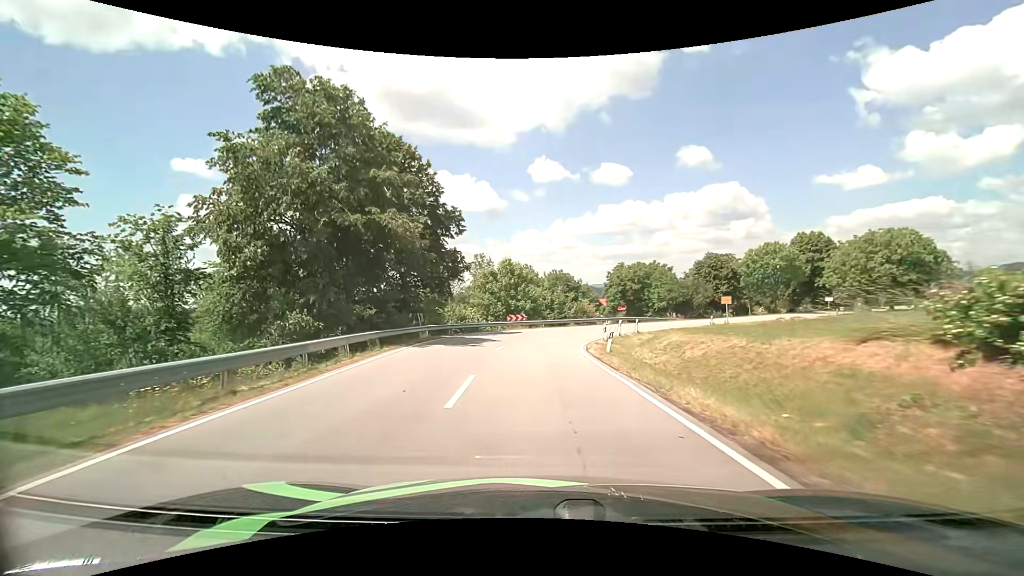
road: tertiary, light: Day
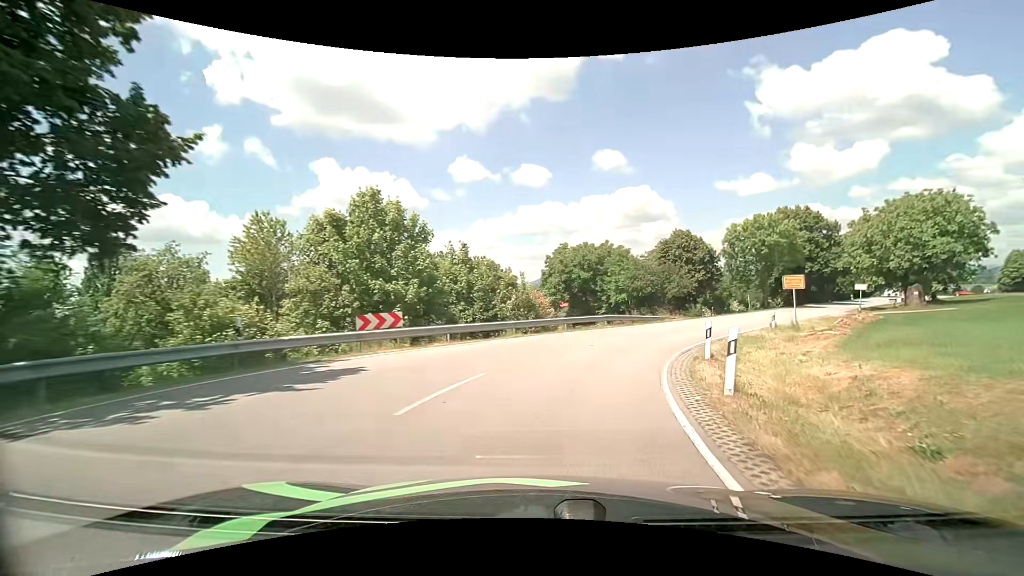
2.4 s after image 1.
(+0.2, +24.5) m; +8°
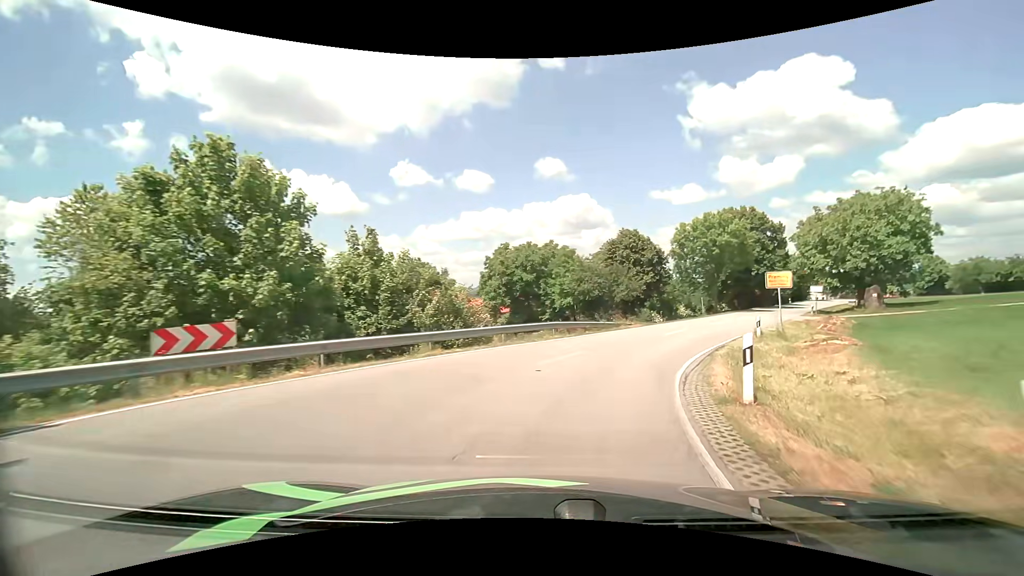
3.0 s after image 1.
(+0.3, +6.0) m; +6°
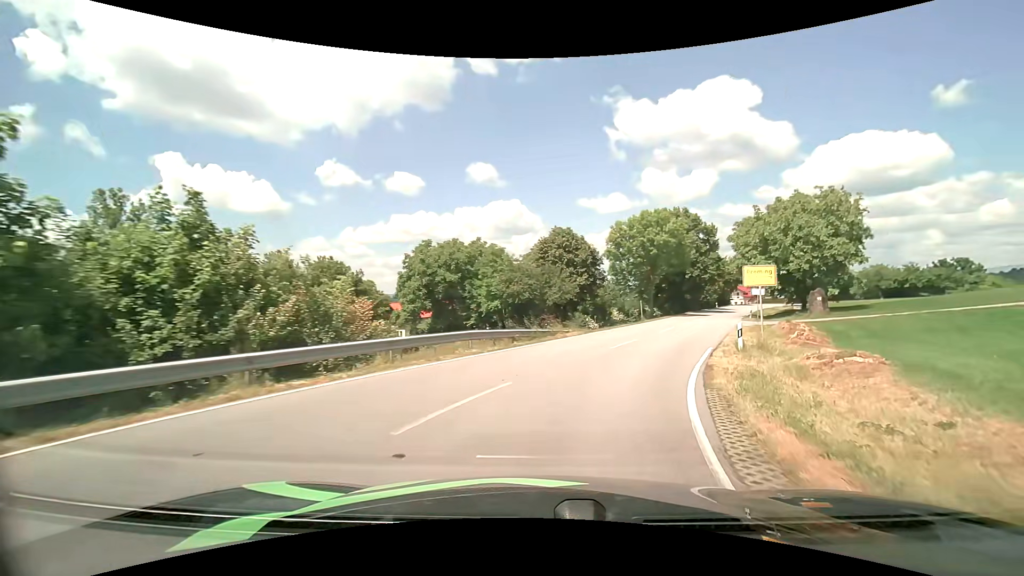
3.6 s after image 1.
(+0.4, +6.1) m; +8°
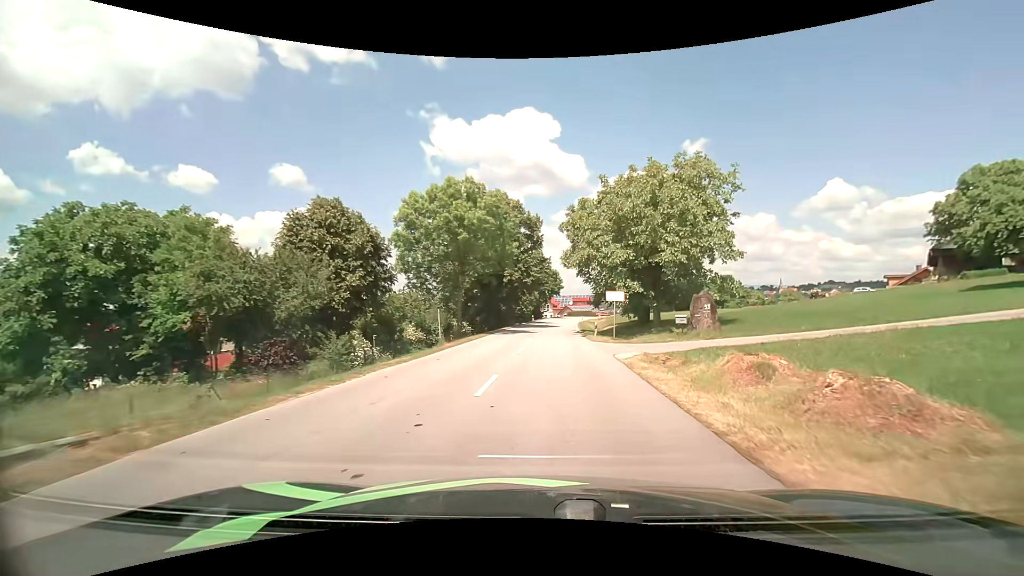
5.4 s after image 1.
(+3.9, +18.6) m; +21°
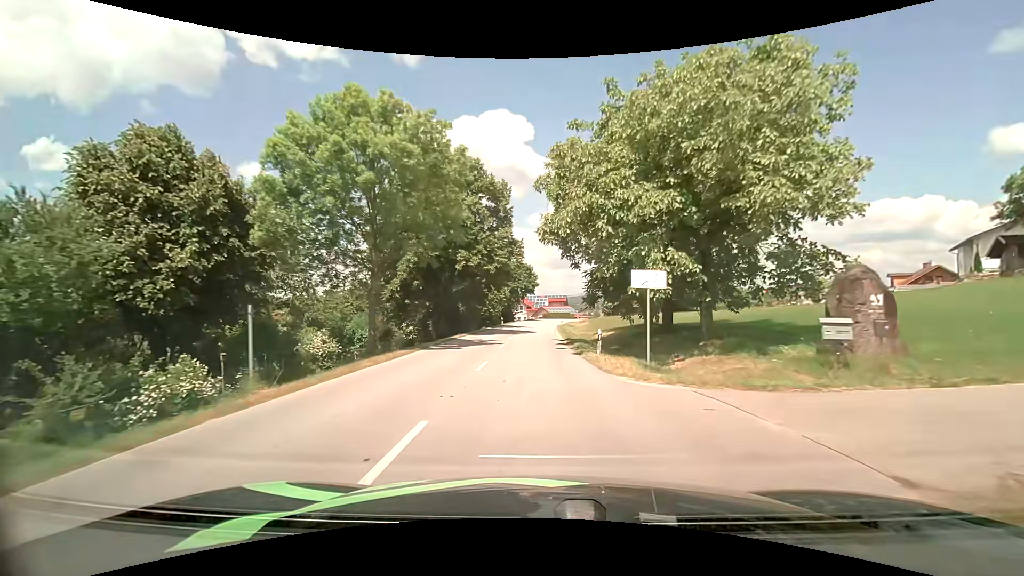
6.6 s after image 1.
(+0.5, +14.0) m; +3°
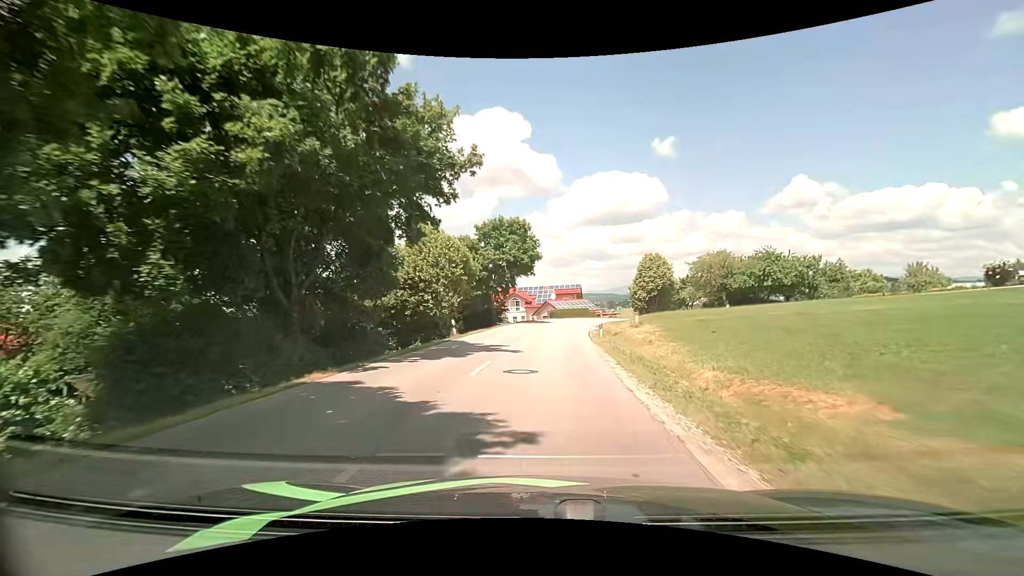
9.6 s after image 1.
(+0.1, +38.5) m; -1°
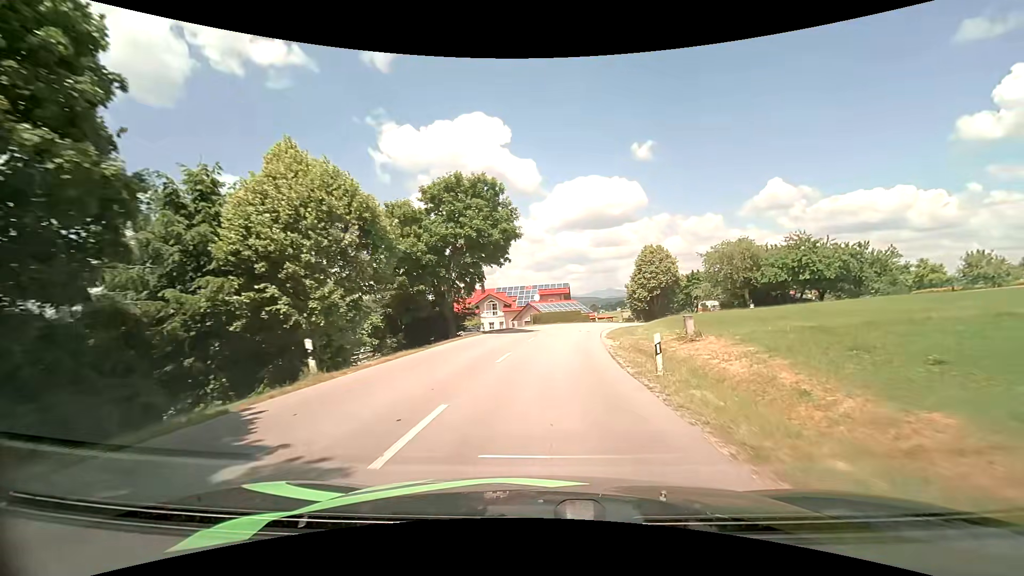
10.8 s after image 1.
(+0.3, +15.0) m; +2°
(0, +10) (+1, +20) (+2, +30) (+3, +40) (+6, +49) (+11, +58) (+16, +67) (+23, +74) (+30, +82) (+37, +89) m
